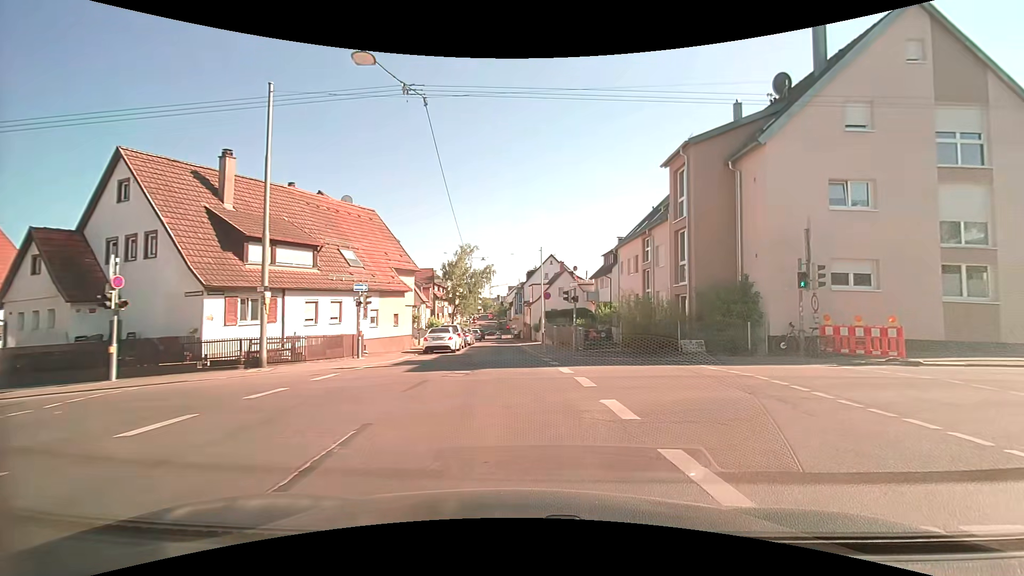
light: Day
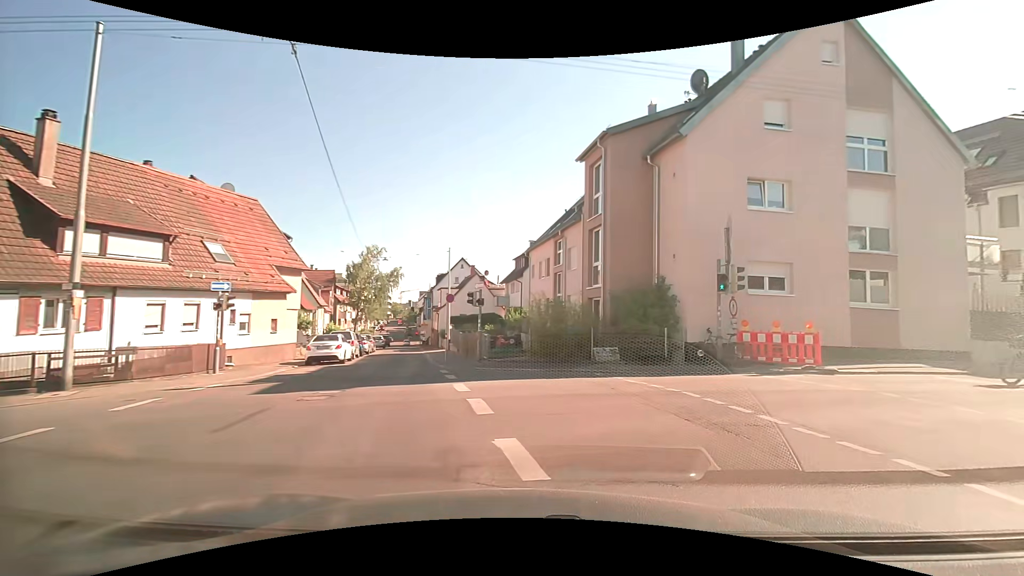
(+0.3, +2.5) m; +10°
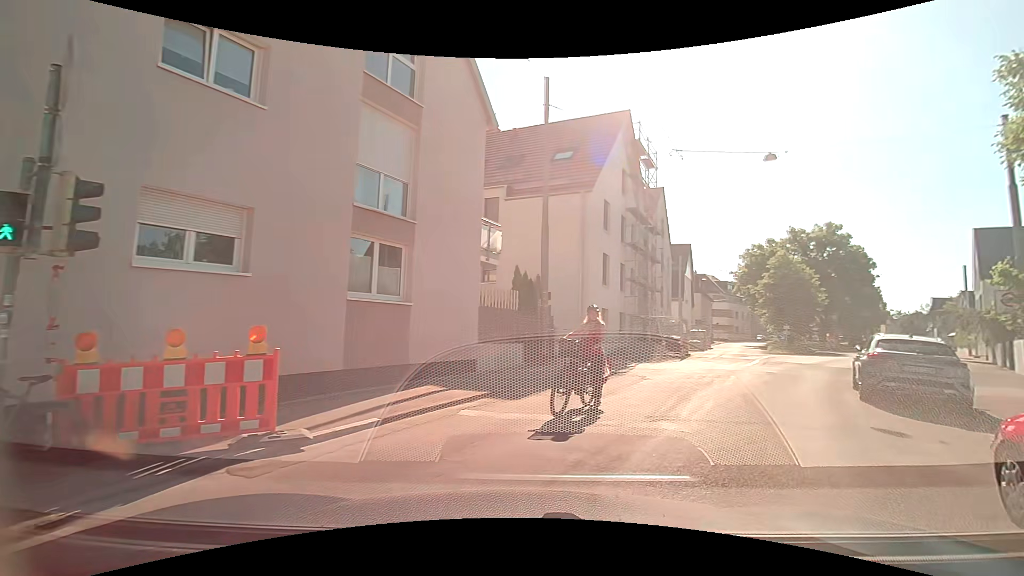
(+4.1, +9.1) m; +52°
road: residential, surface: asphalt
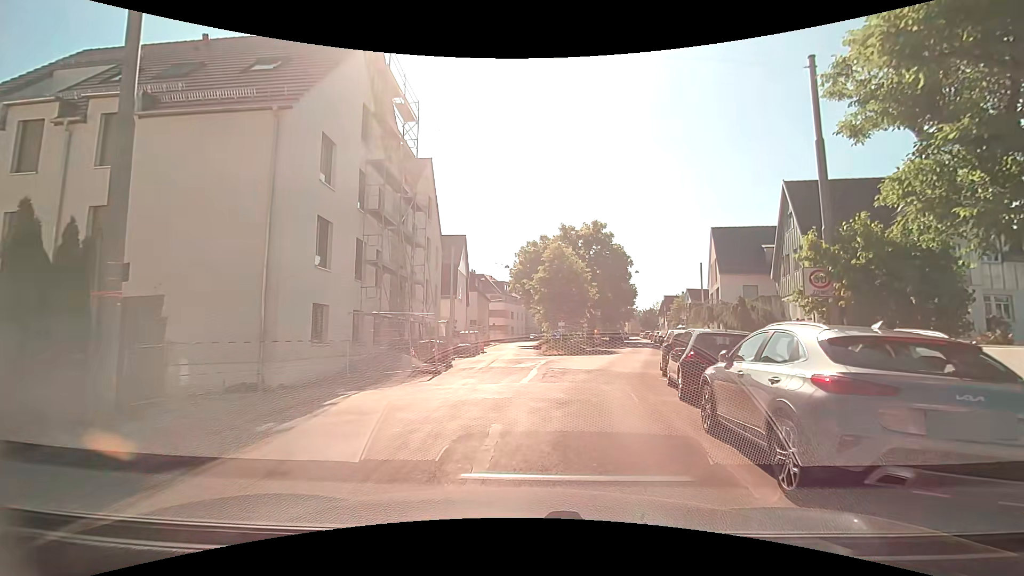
(+3.0, +8.5) m; +24°
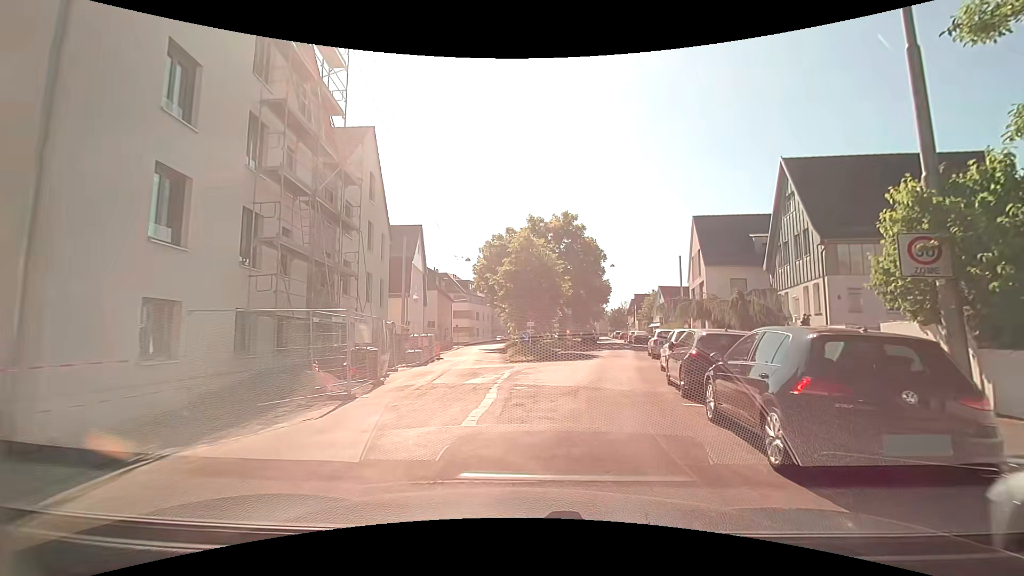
(+0.3, +5.4) m; +5°
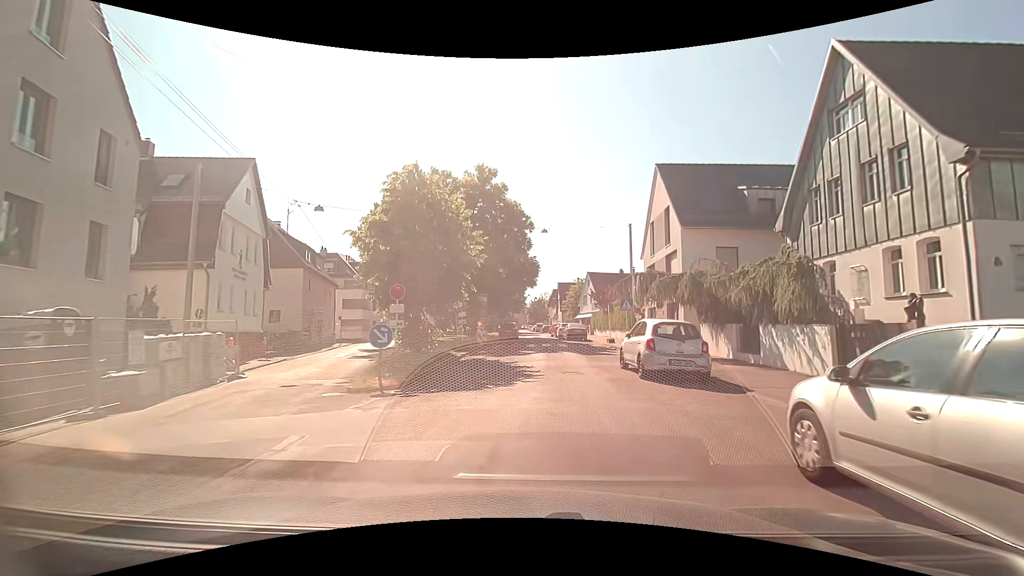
(+1.1, +13.9) m; +10°
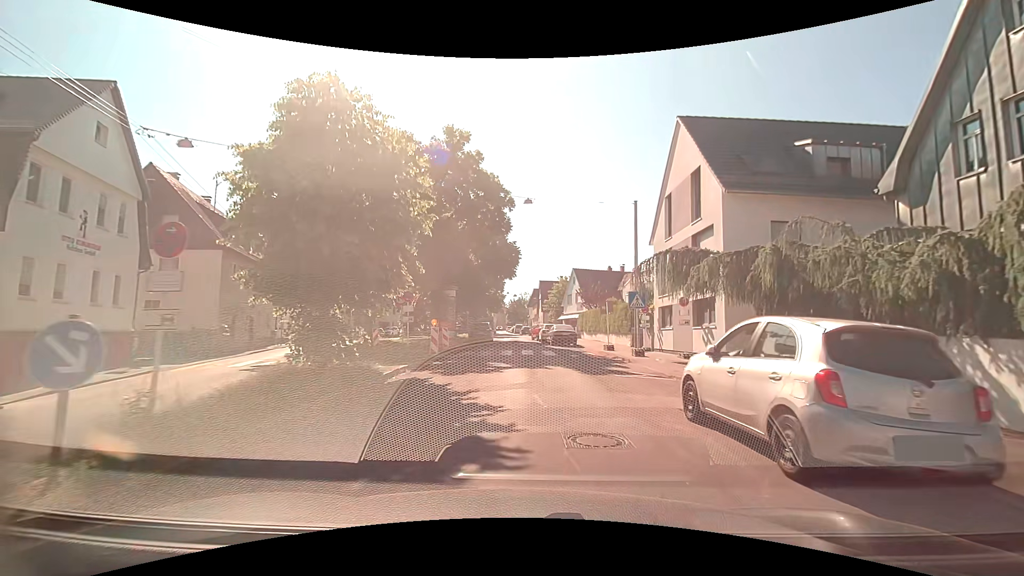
(0.0, +8.0) m; +1°
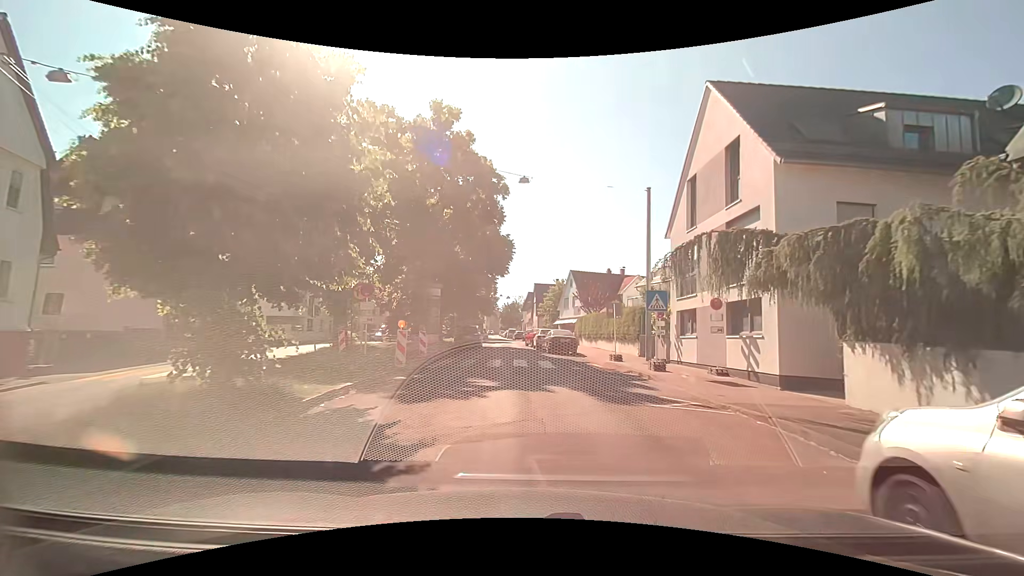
(+0.1, +4.2) m; +2°
